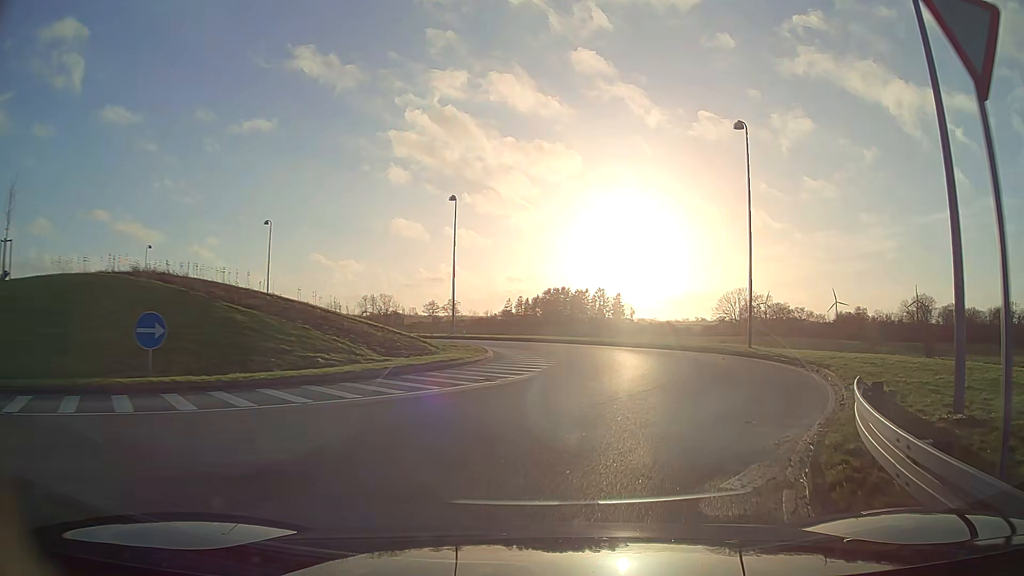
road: secondary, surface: asphalt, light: Day
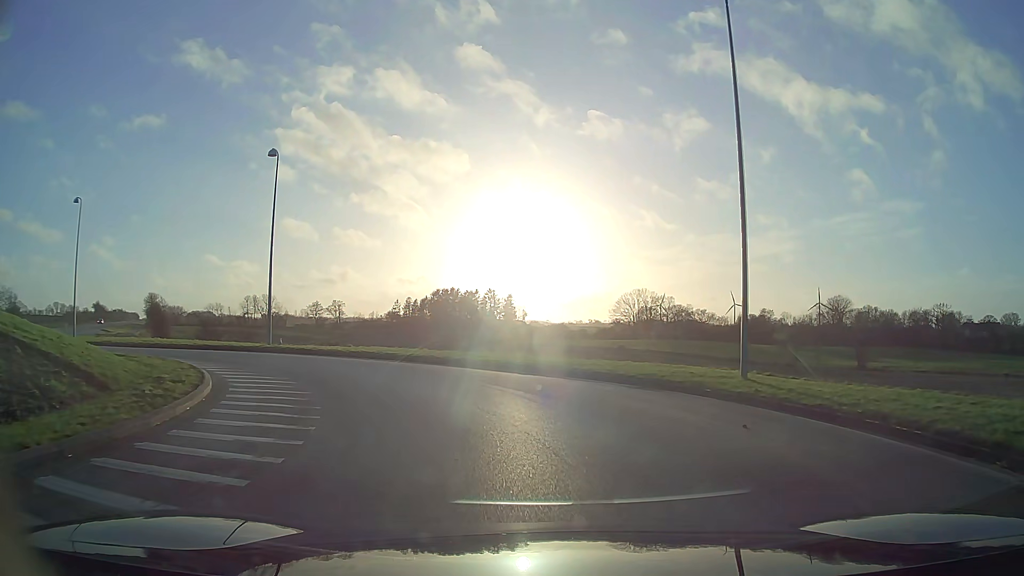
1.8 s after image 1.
(+1.8, +13.4) m; +9°
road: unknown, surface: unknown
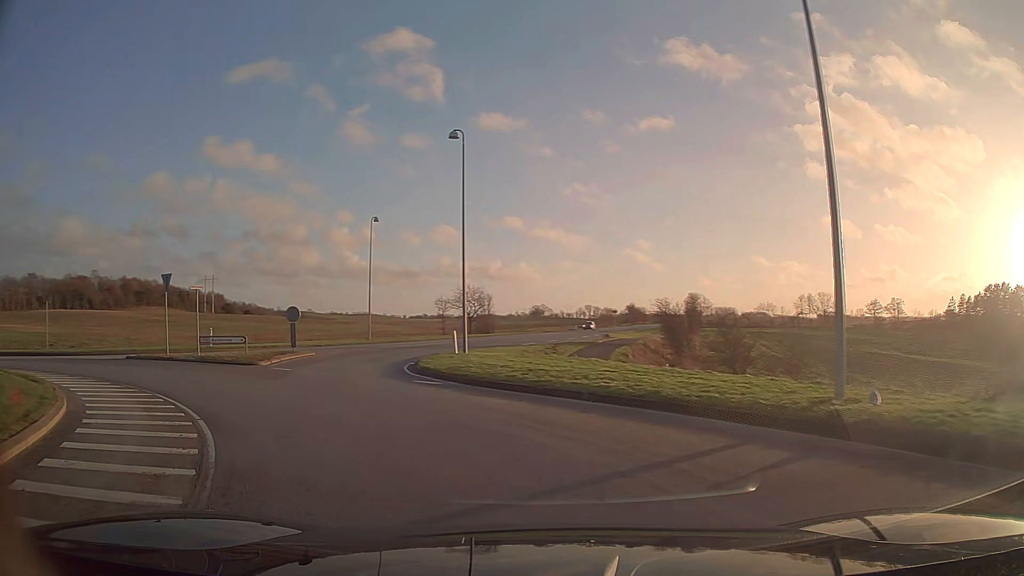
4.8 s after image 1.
(-7.0, +20.1) m; -47°
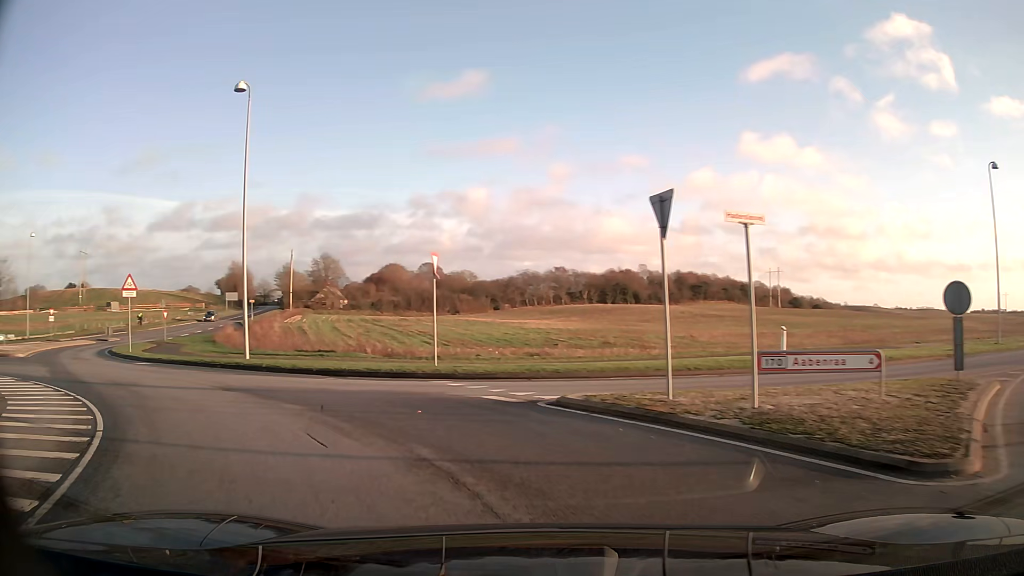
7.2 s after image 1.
(-6.6, +15.4) m; -48°
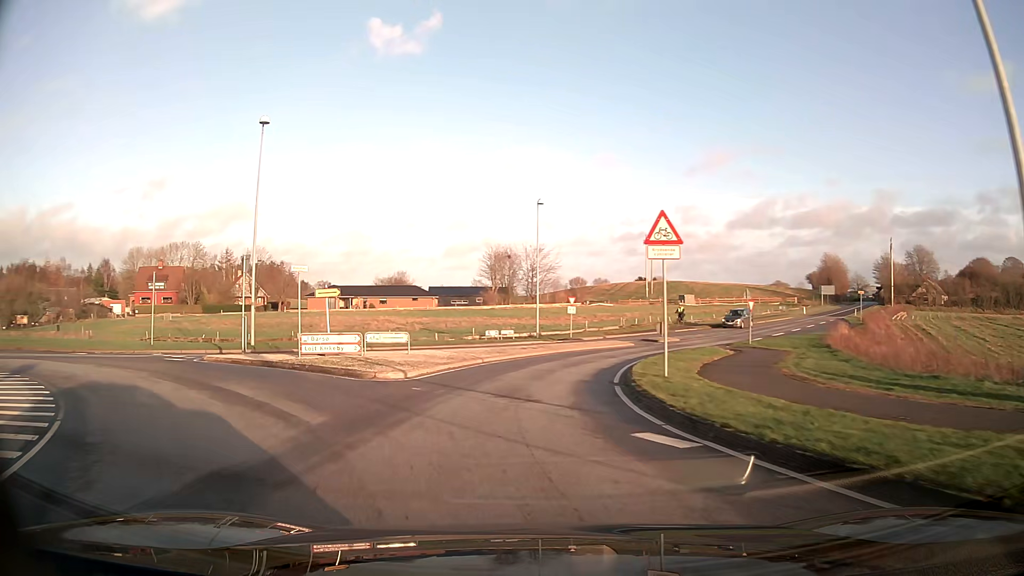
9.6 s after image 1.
(-7.7, +15.2) m; -50°
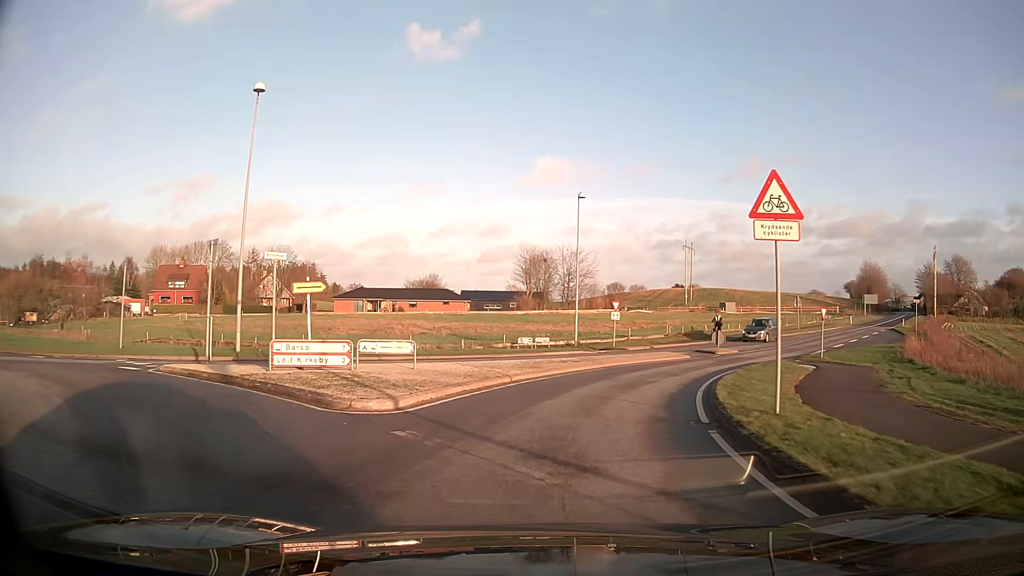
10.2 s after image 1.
(-0.2, +4.8) m; -3°
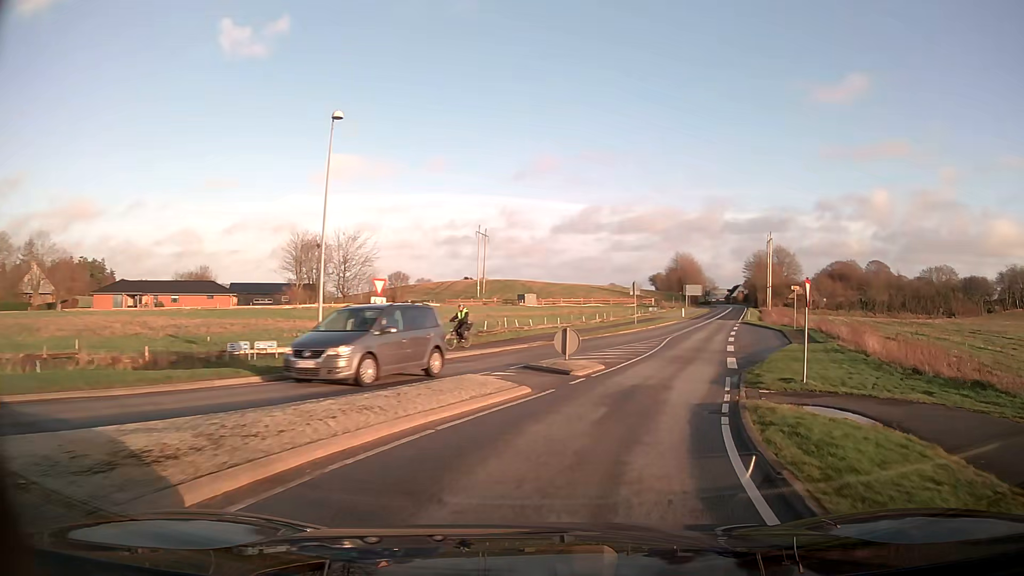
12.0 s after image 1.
(+2.1, +15.8) m; +18°
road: tertiary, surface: asphalt
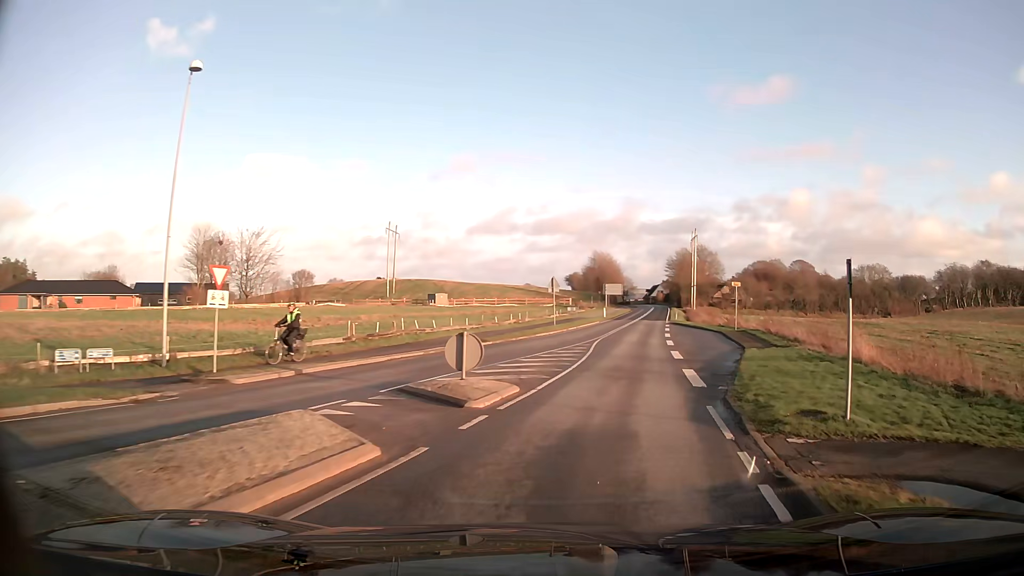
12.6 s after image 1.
(+0.4, +5.9) m; +6°
(+1, +10) (+3, +20) (+5, +30) (+7, +39) (+9, +49) (+11, +59) (+13, +69) (+15, +79) (+17, +88) (+19, +98) m
